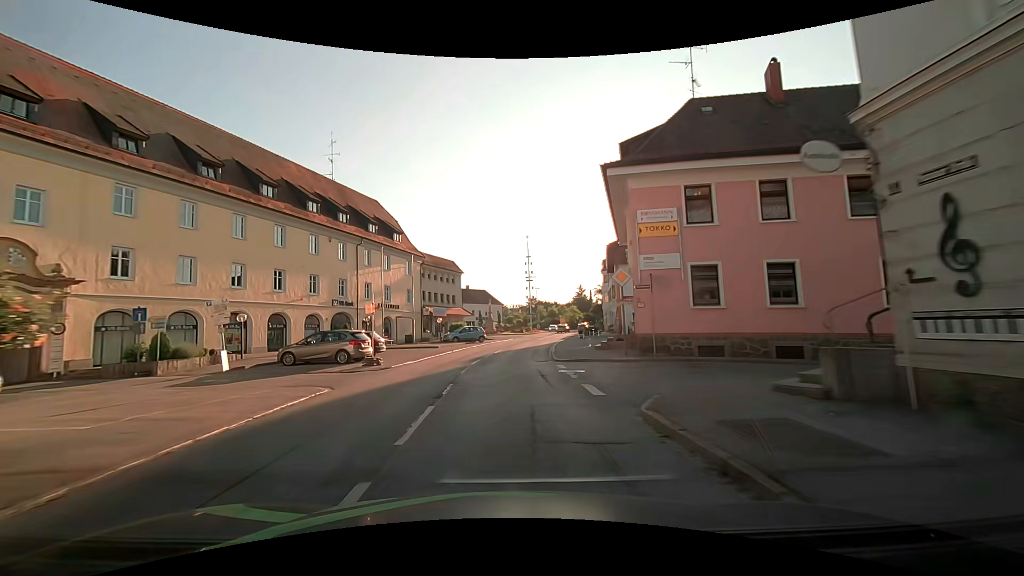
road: secondary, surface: asphalt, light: Day
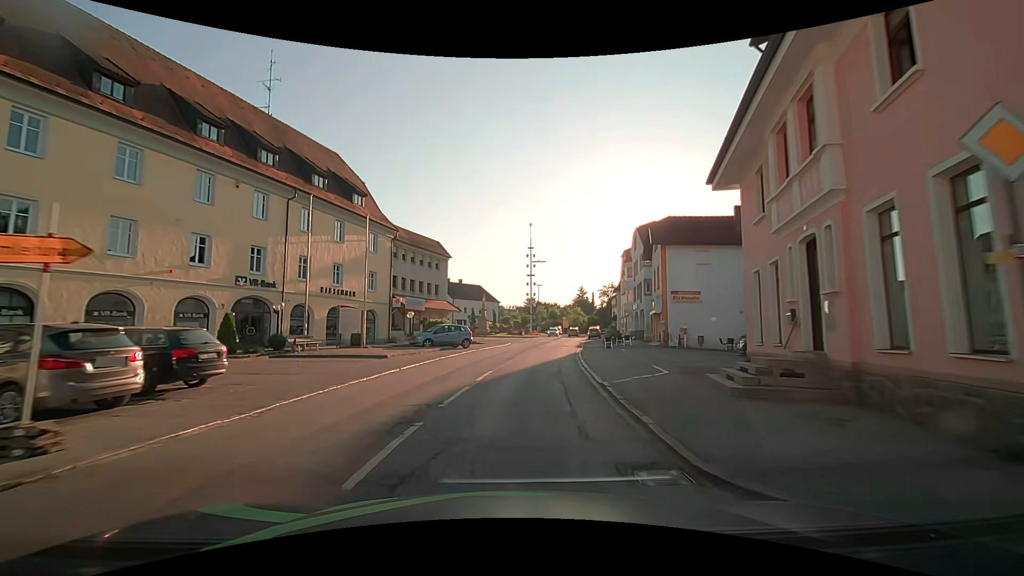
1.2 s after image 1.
(+0.2, +15.2) m; 0°
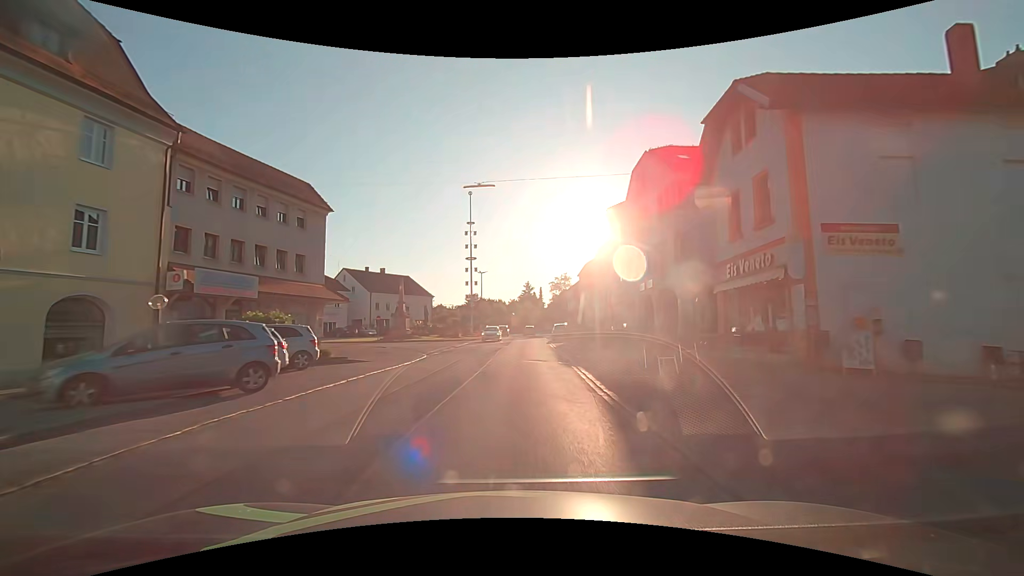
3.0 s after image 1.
(+1.7, +22.7) m; +7°
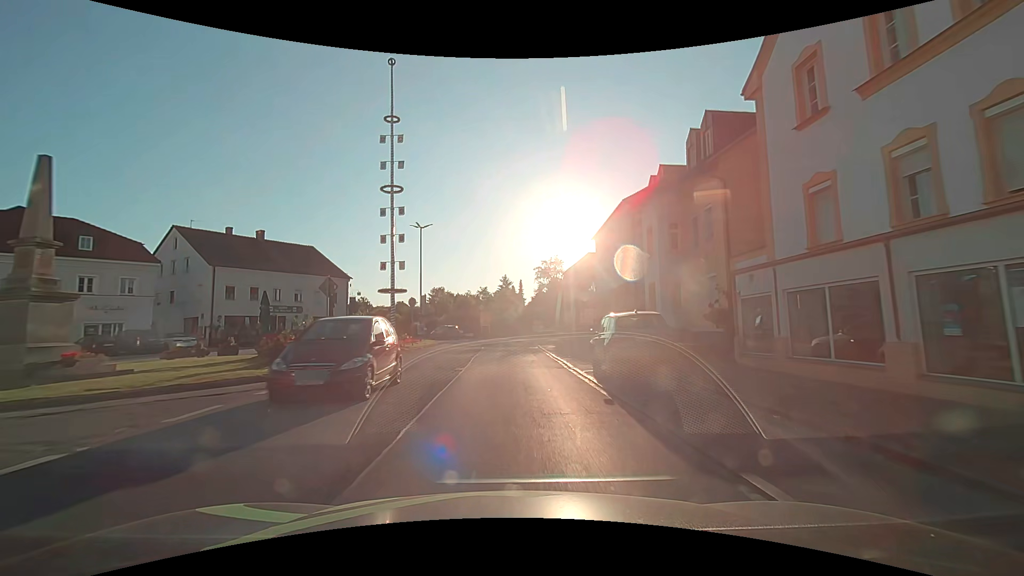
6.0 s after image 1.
(+1.6, +37.9) m; +2°
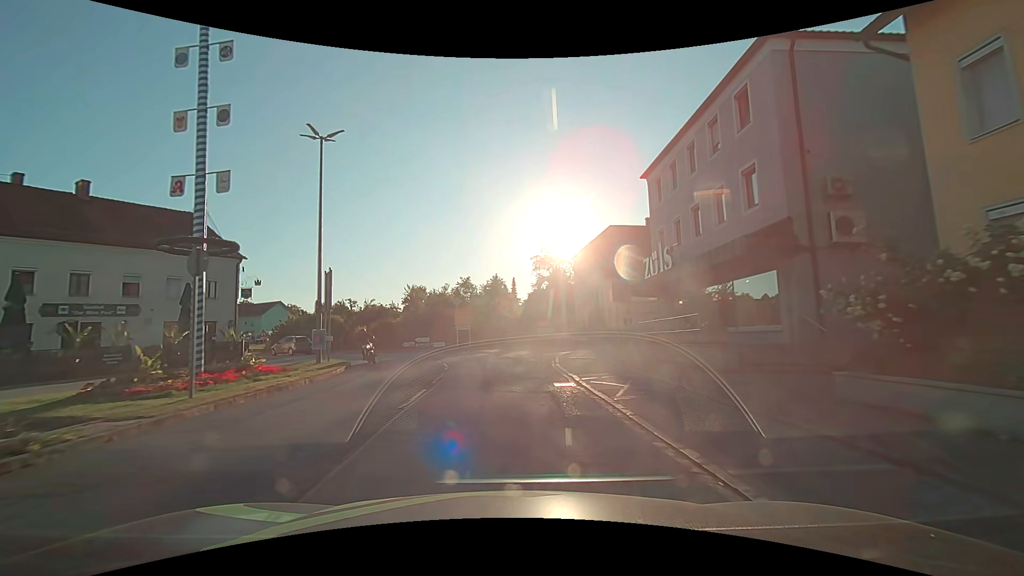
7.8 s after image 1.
(+0.6, +22.1) m; +3°
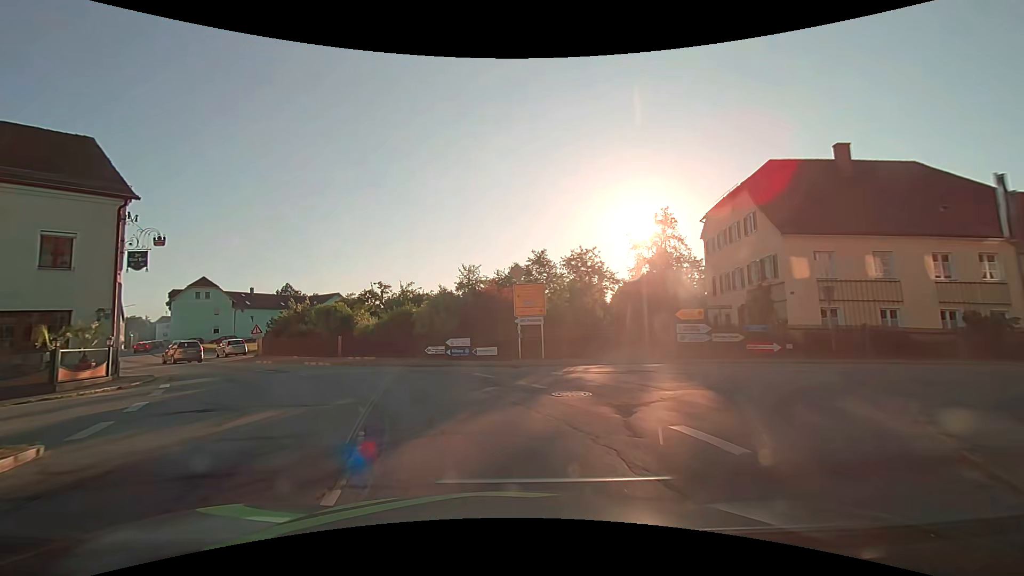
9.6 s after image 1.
(-1.0, +18.7) m; -9°
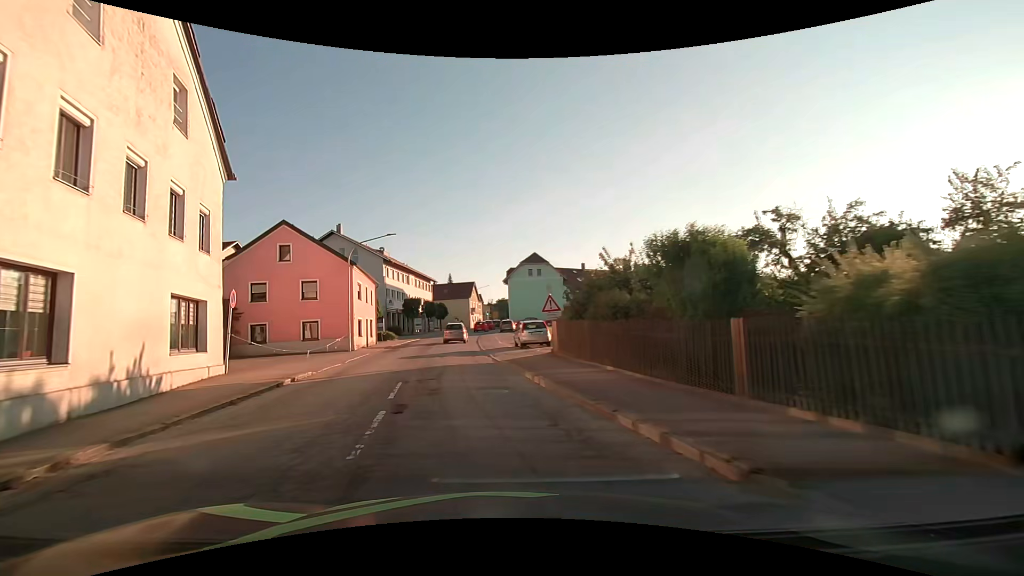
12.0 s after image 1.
(-6.7, +20.6) m; -38°
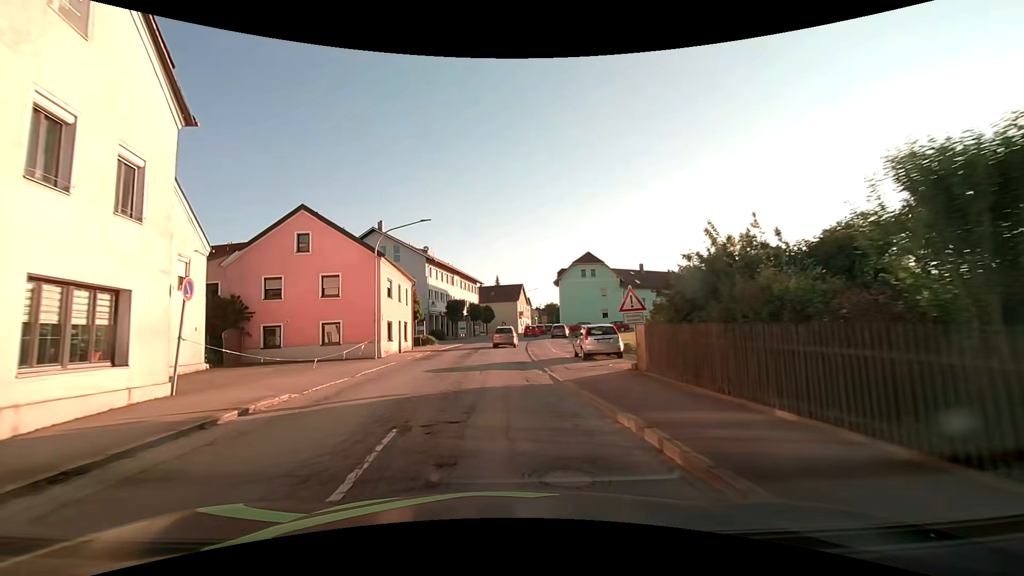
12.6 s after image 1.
(-0.3, +5.8) m; -6°
(0, +10) (-1, +20) (-1, +30) (0, +40) (0, +50) (+1, +60) (+3, +70) (+5, +80) (+7, +89) (+9, +99) m
